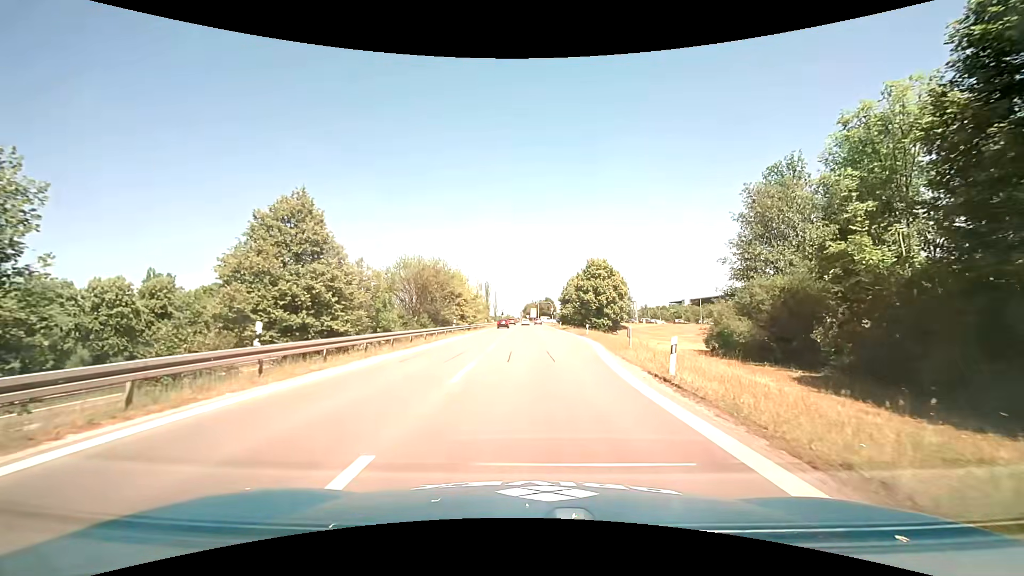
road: motorway_link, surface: asphalt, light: Day
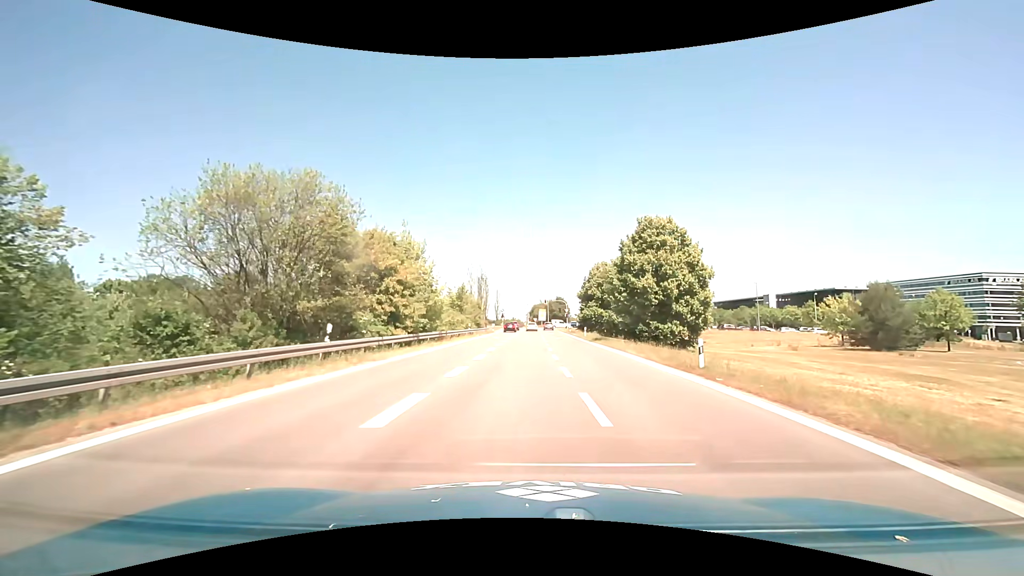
(+0.2, +28.7) m; -1°
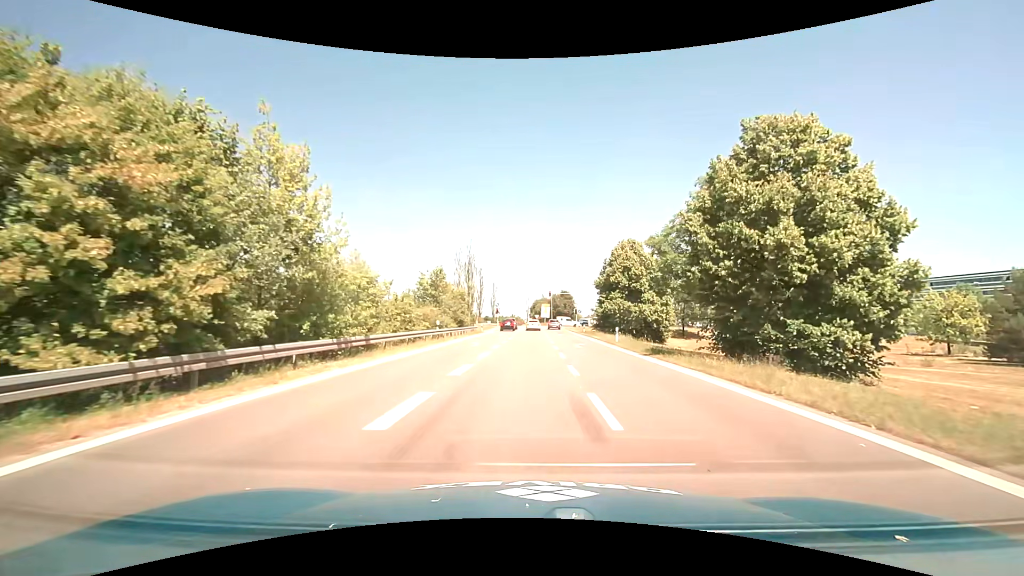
(0.0, +18.4) m; 0°
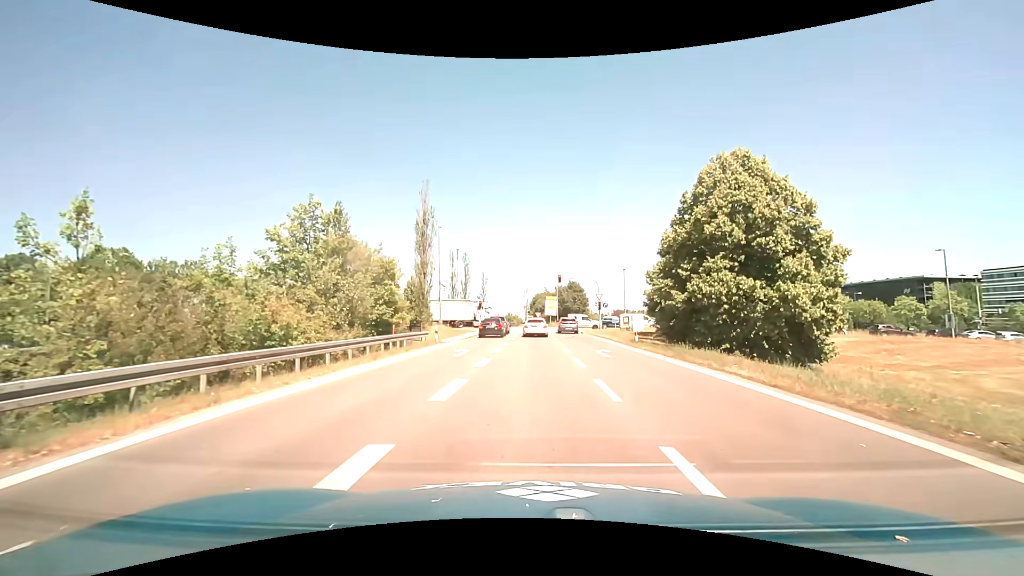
(0.0, +27.6) m; 0°
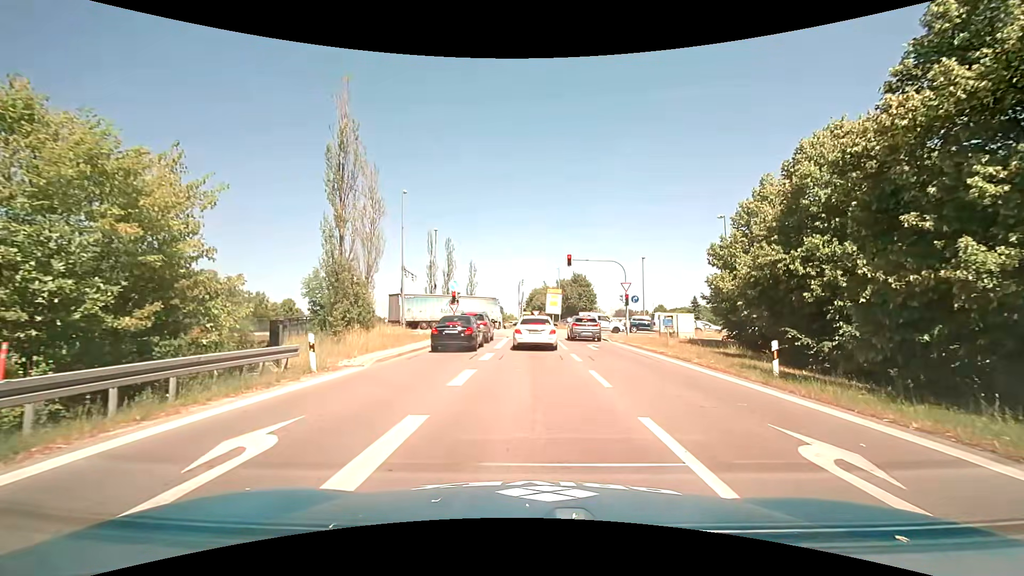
(0.0, +16.4) m; 0°
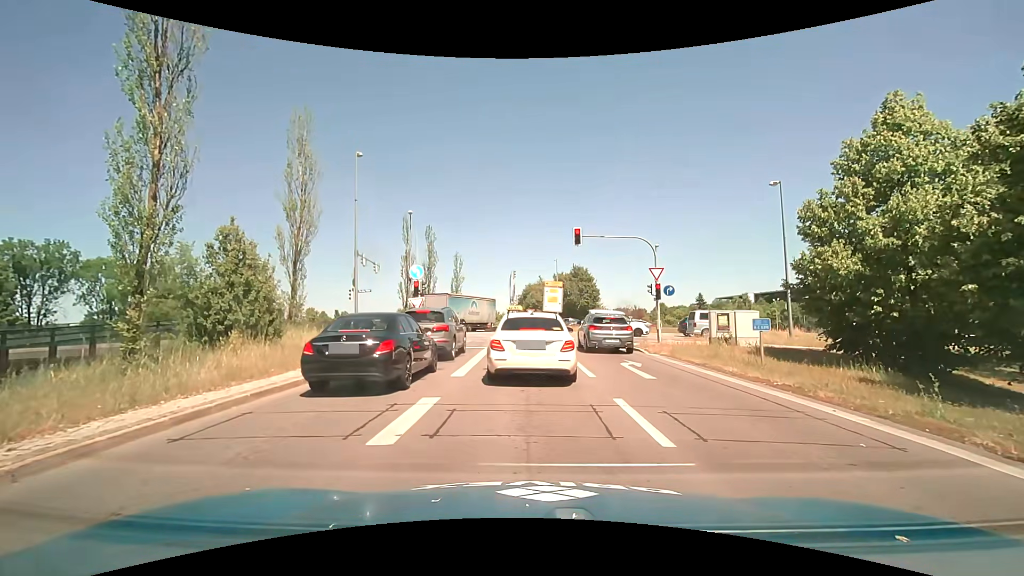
(+0.1, +10.2) m; +1°
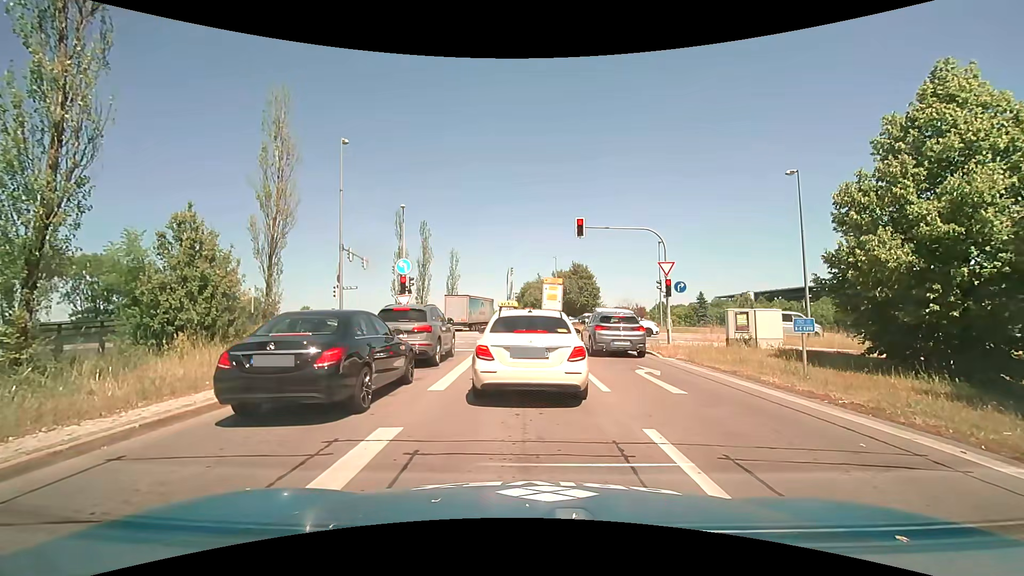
(0.0, +2.2) m; +2°
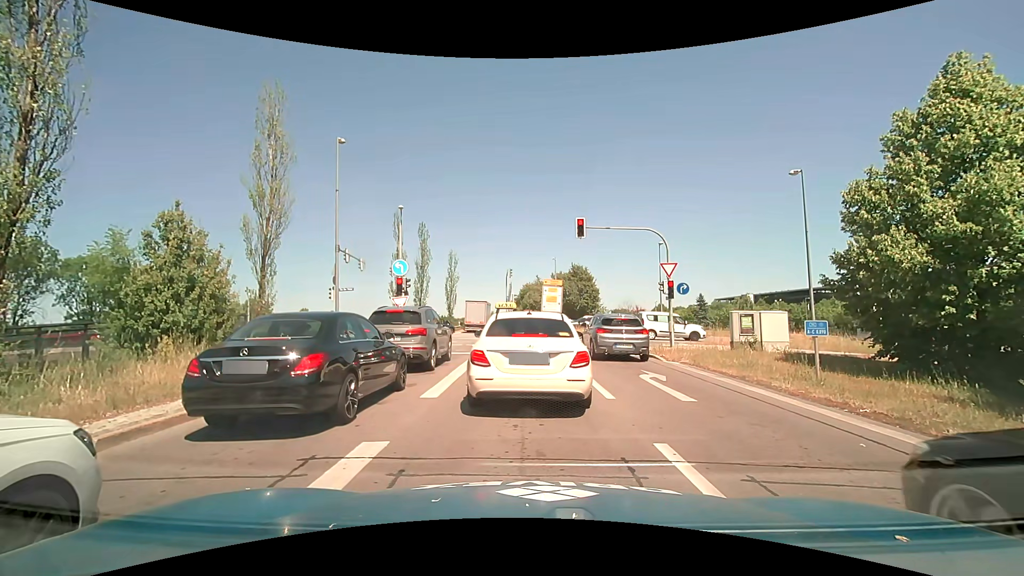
(0.0, +0.6) m; 0°
